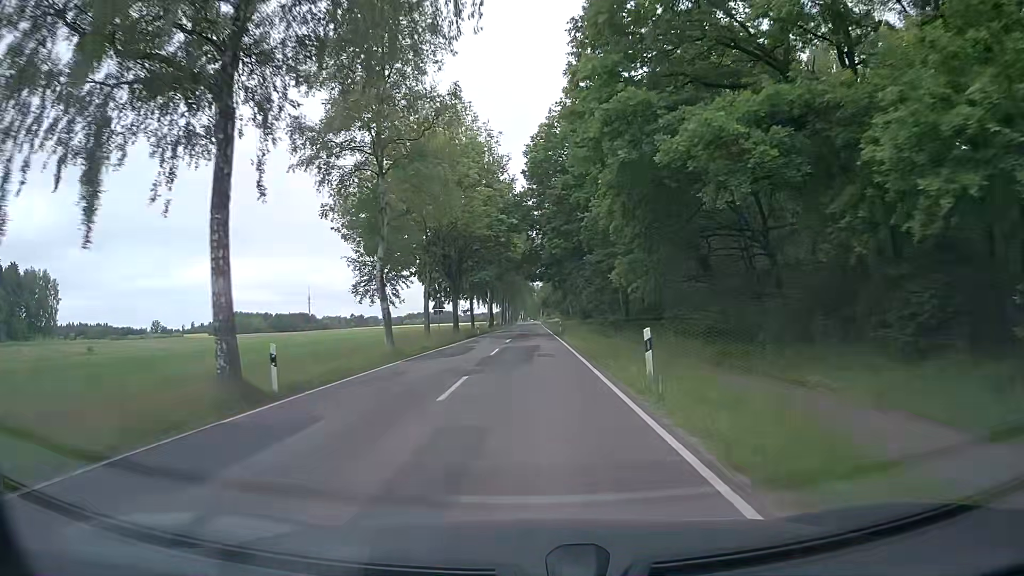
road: tertiary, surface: asphalt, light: Day
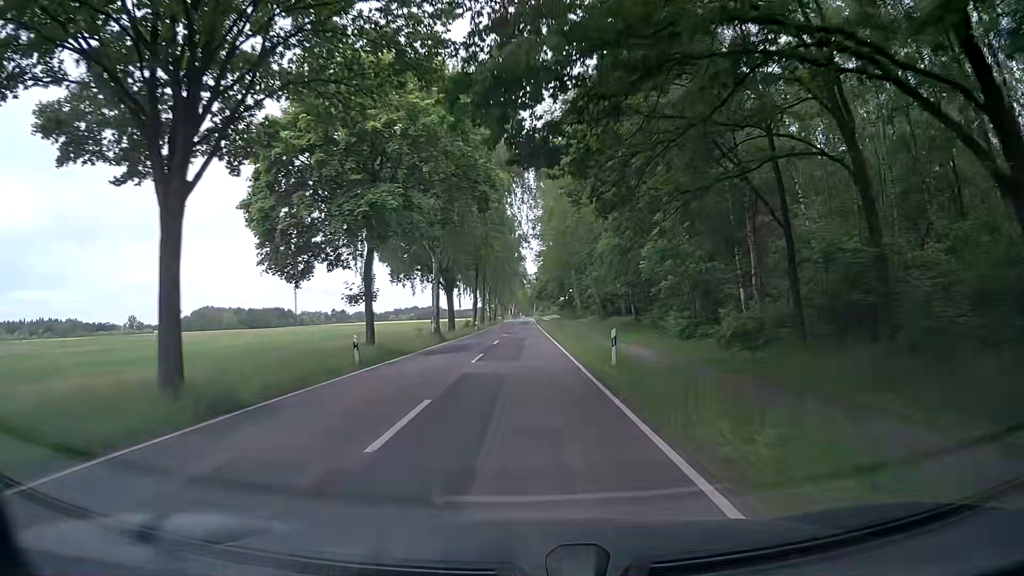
(+0.2, +42.7) m; 0°
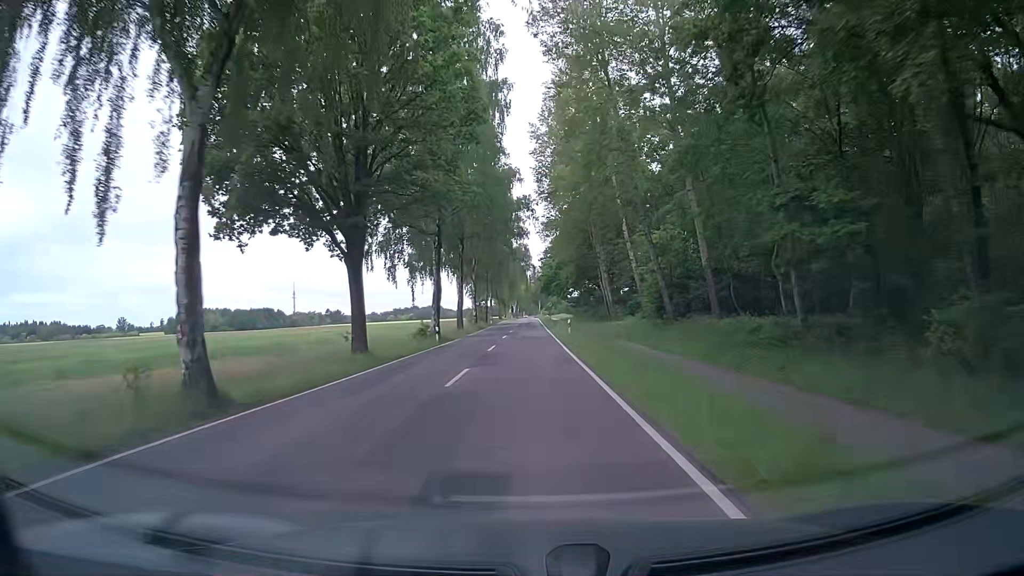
(-0.1, +32.2) m; -1°
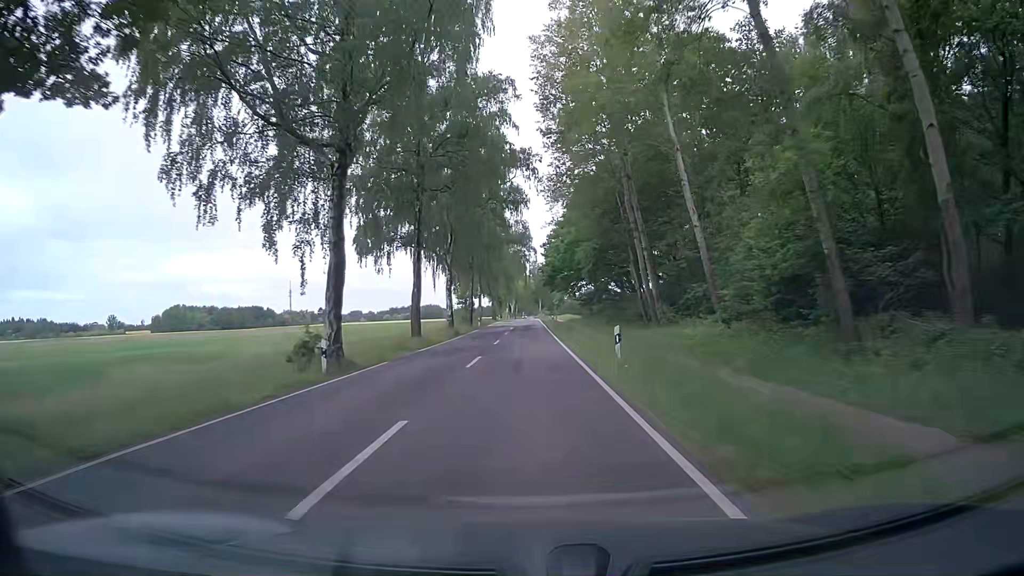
(+0.3, +21.5) m; +1°
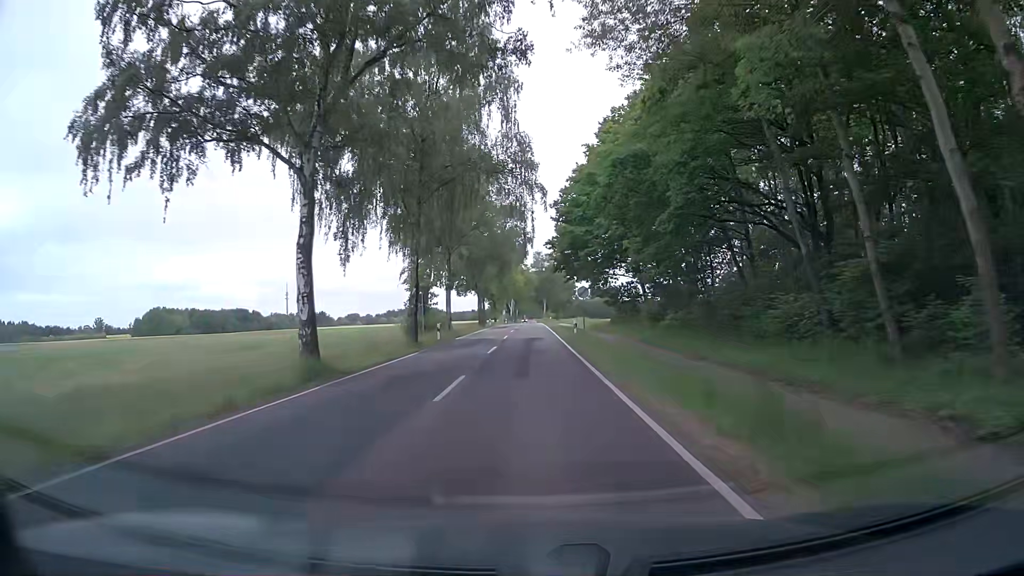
(0.0, +32.3) m; 0°
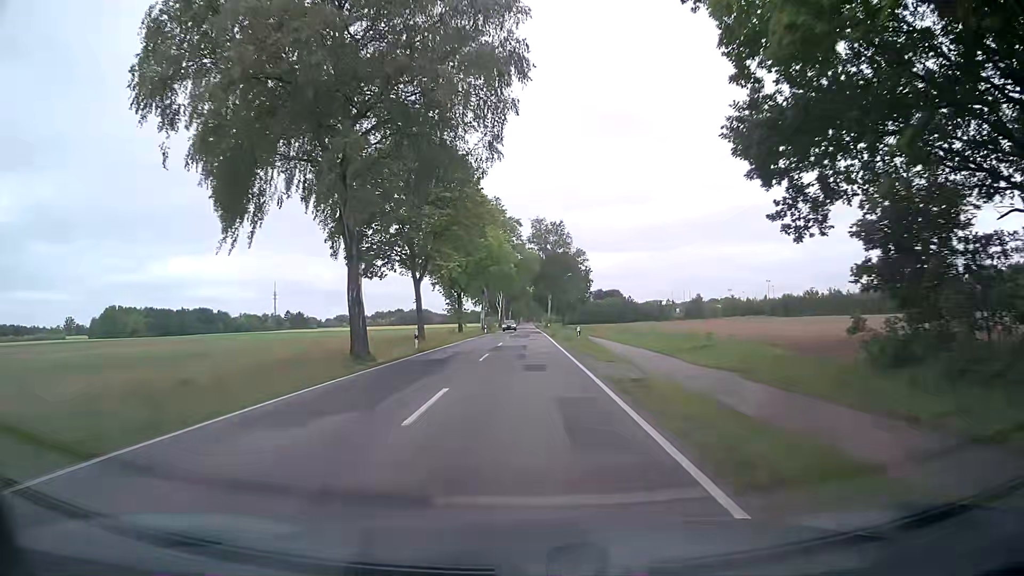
(+0.5, +53.7) m; 0°
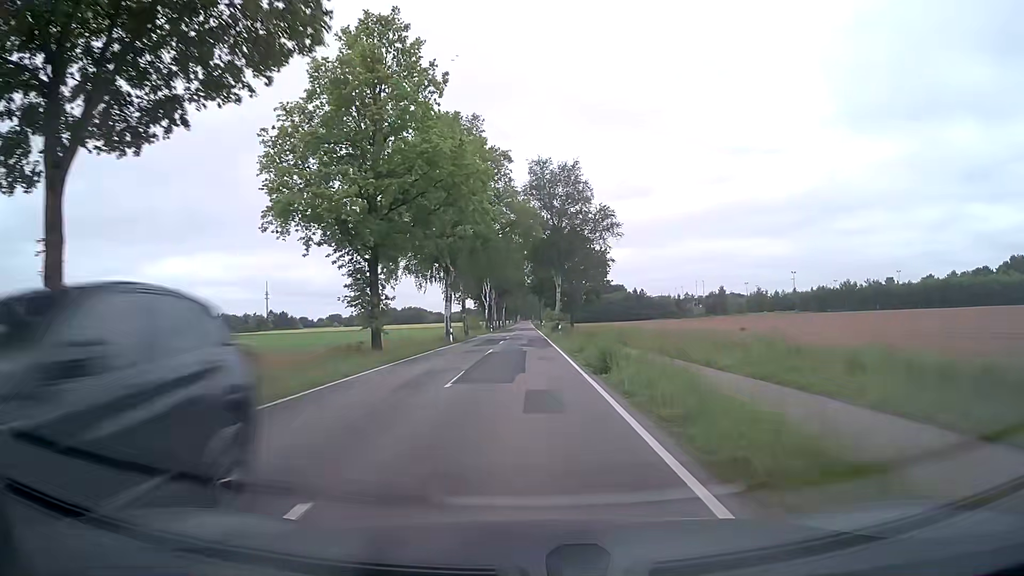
(+0.5, +33.6) m; +1°
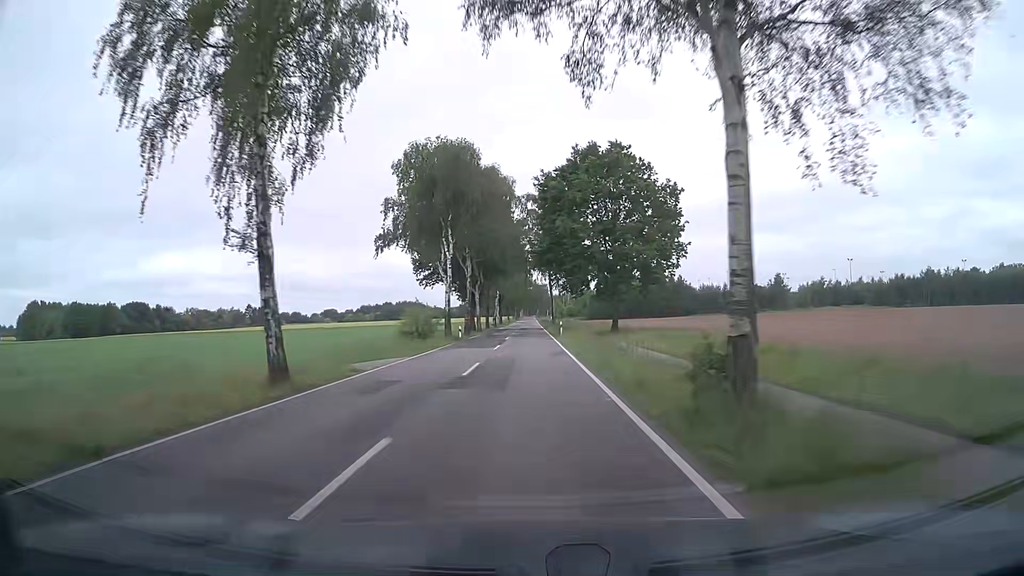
(+0.1, +49.1) m; 0°
(0, +10) (0, +20) (0, +30) (0, +40) (0, +50) (0, +60) (0, +70) (0, +80) (0, +90) (0, +100) m
